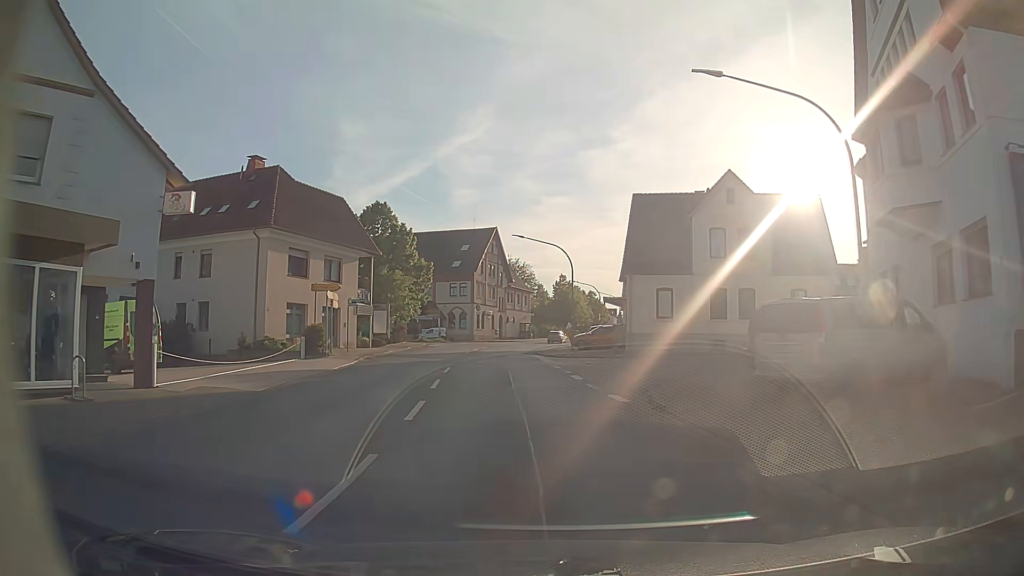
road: secondary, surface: asphalt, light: Day
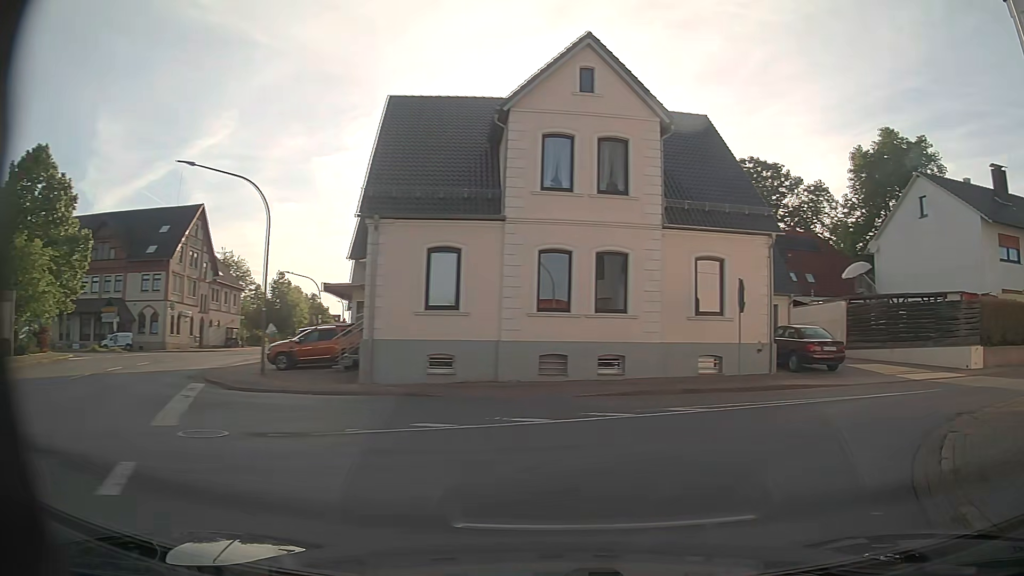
(+1.1, +20.2) m; +22°
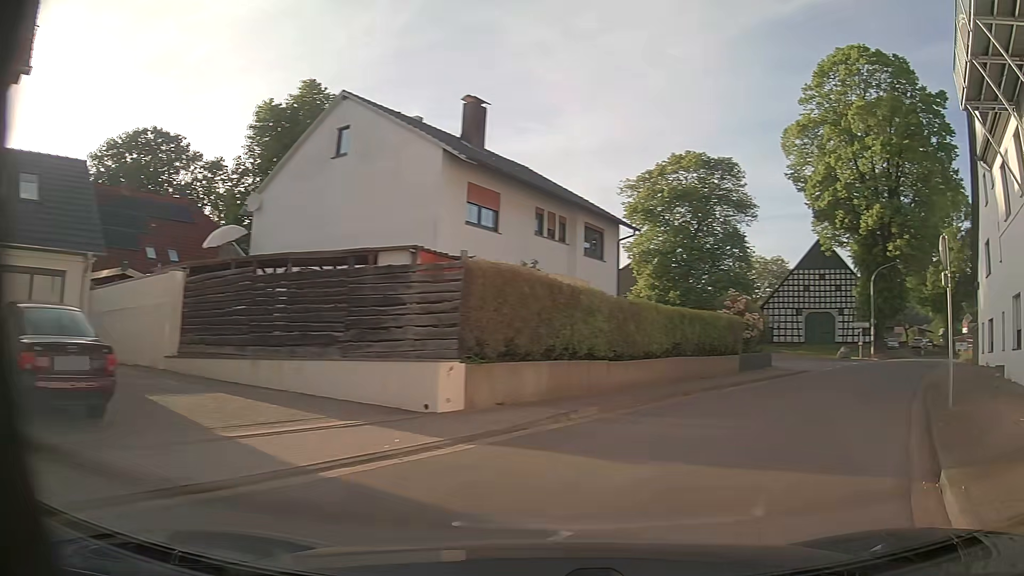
(+5.7, +12.5) m; +51°
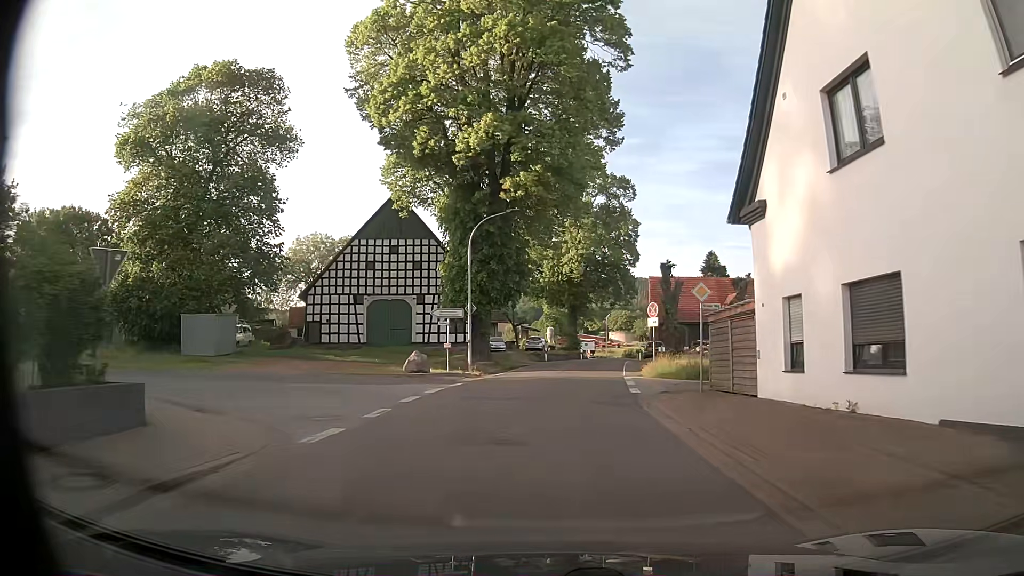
(+10.0, +20.4) m; +37°
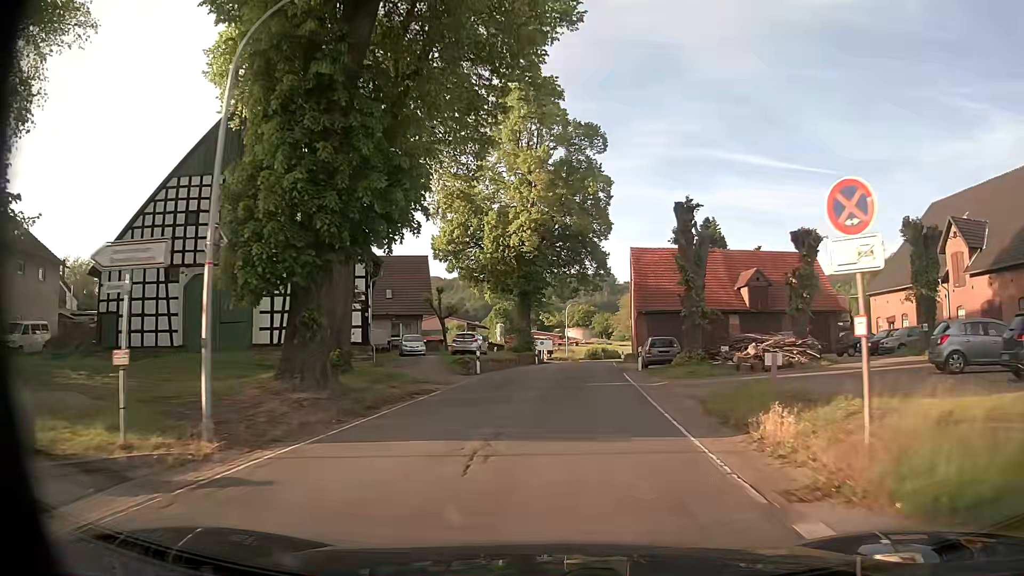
(+0.7, +21.5) m; +3°
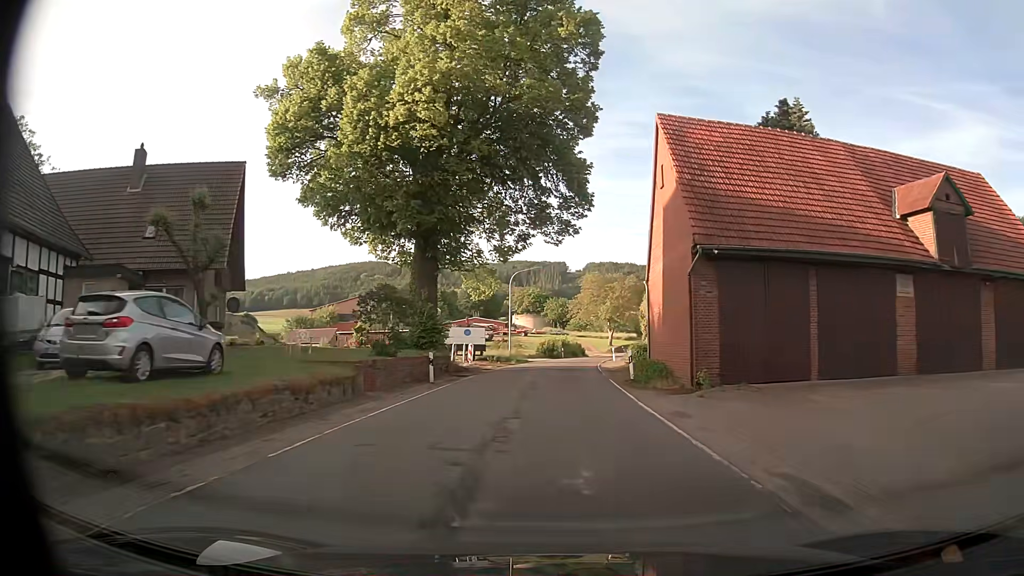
(+1.8, +31.3) m; +6°
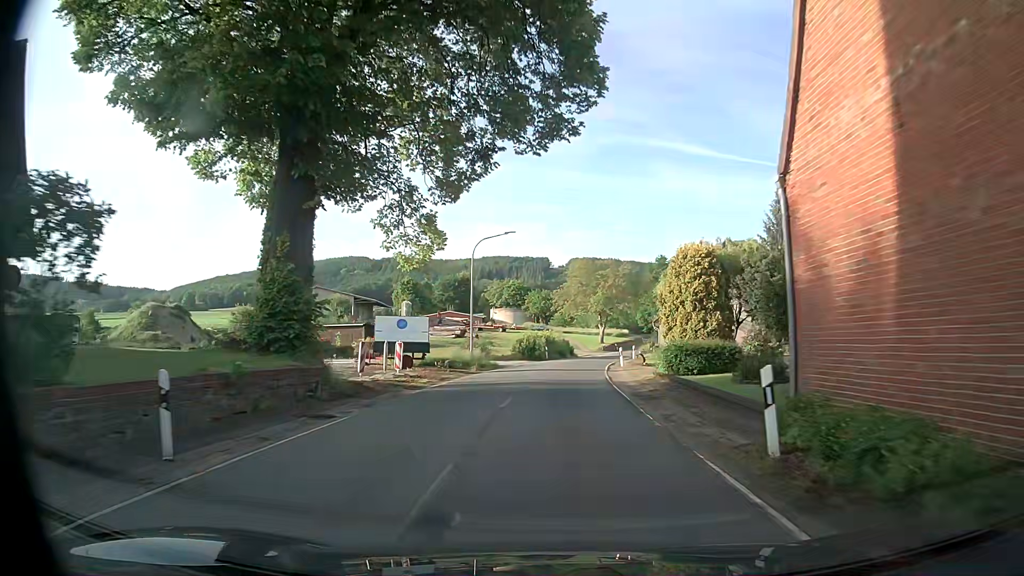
(+0.1, +16.5) m; +1°
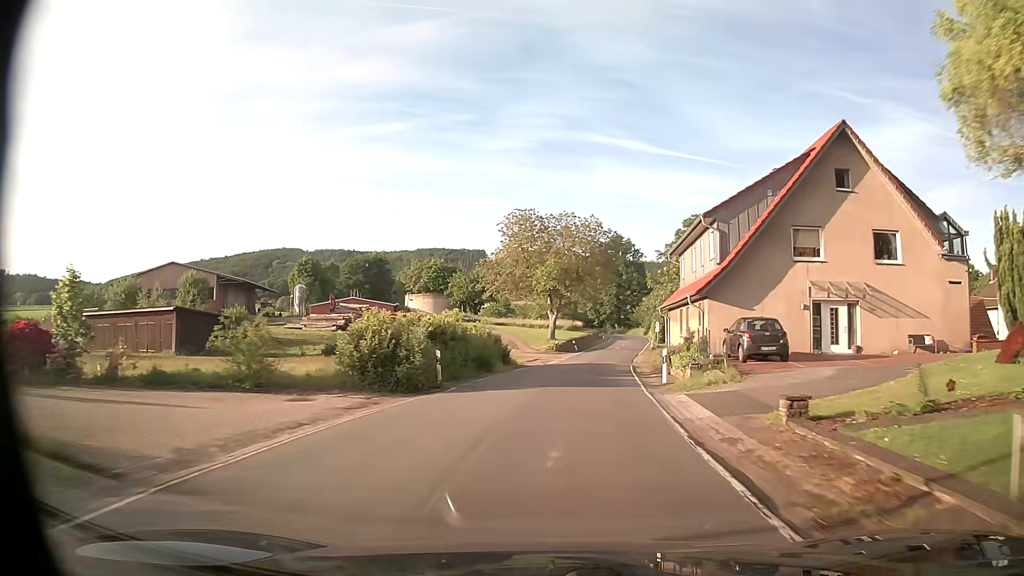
(+1.1, +34.2) m; +5°
(0, +10) (+1, +20) (+2, +30) (+3, +40) (+5, +50) (+7, +60) (+8, +69) (+10, +79) (+12, +89) (+14, +99) m
